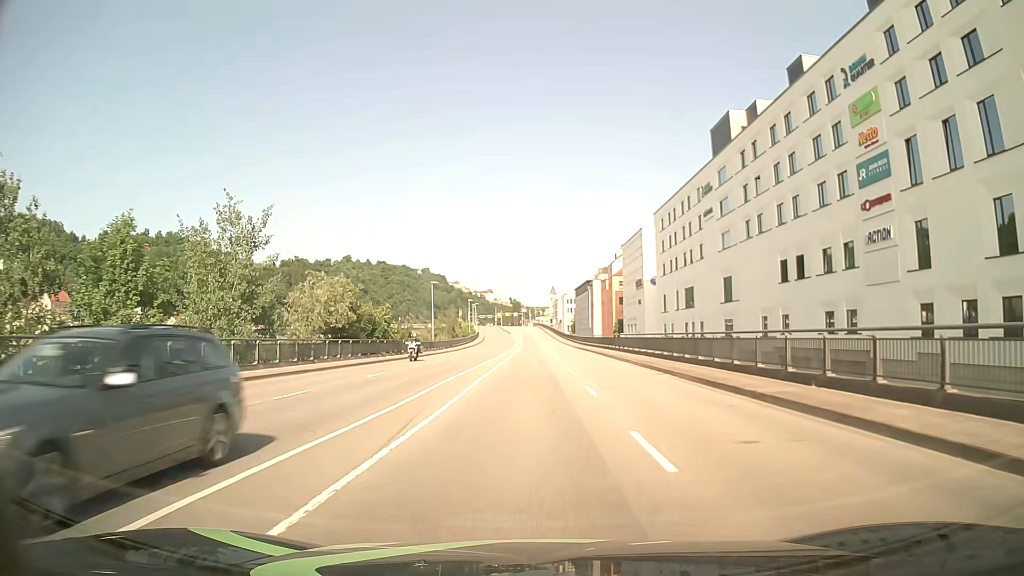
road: primary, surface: asphalt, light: Day
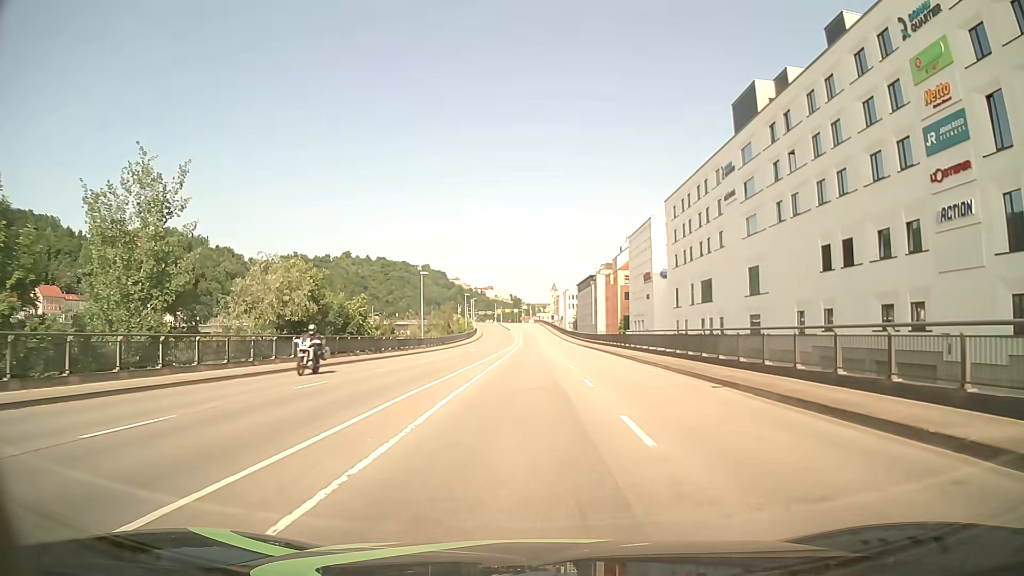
(0.0, +7.6) m; 0°
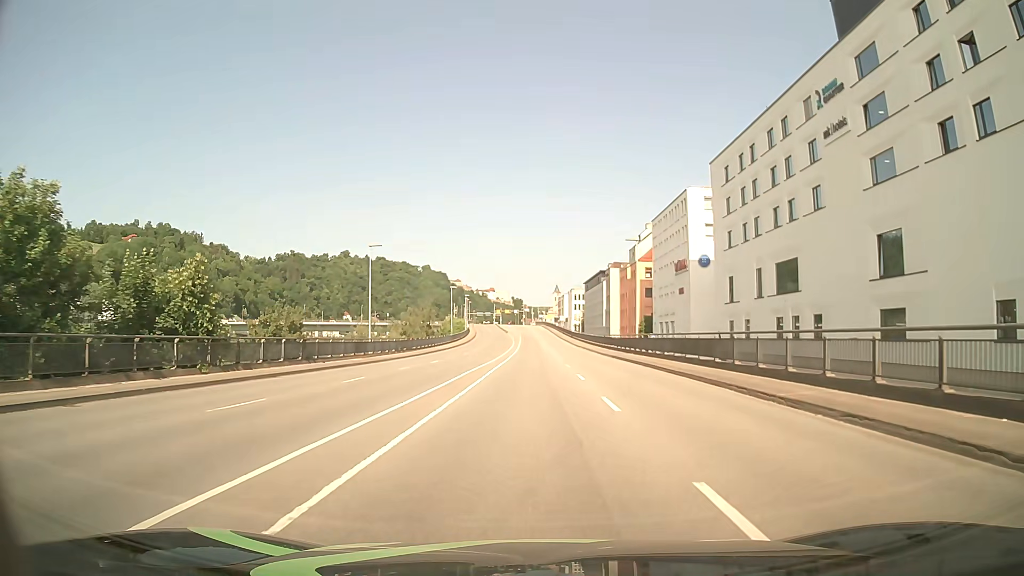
(0.0, +23.0) m; 0°
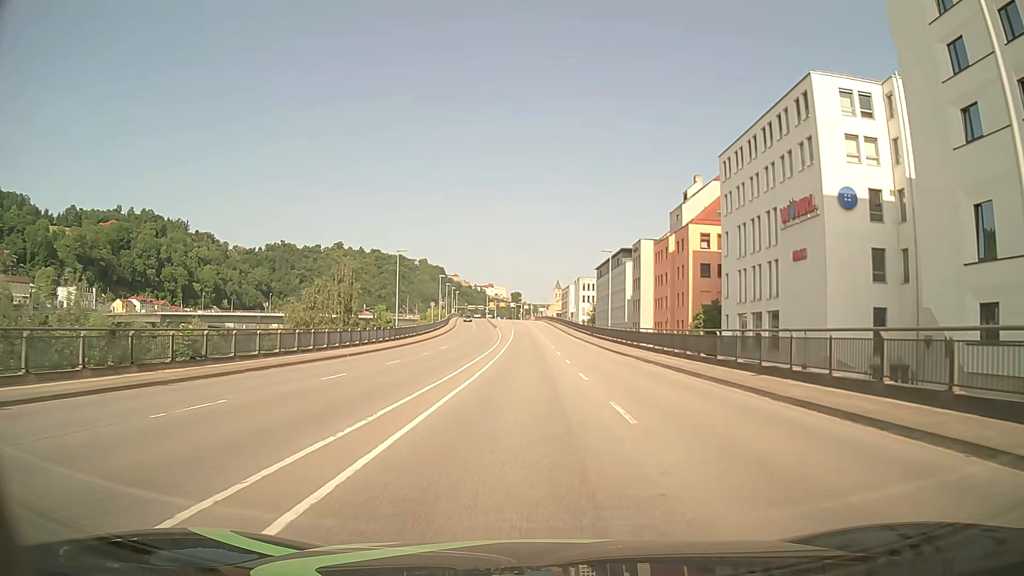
(+0.1, +38.2) m; 0°
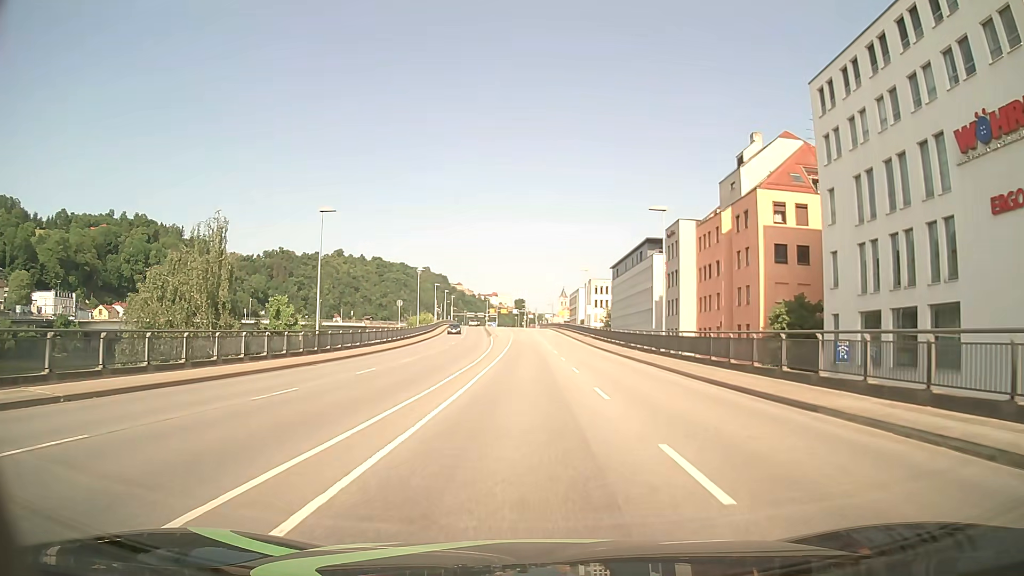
(-0.1, +22.9) m; -1°
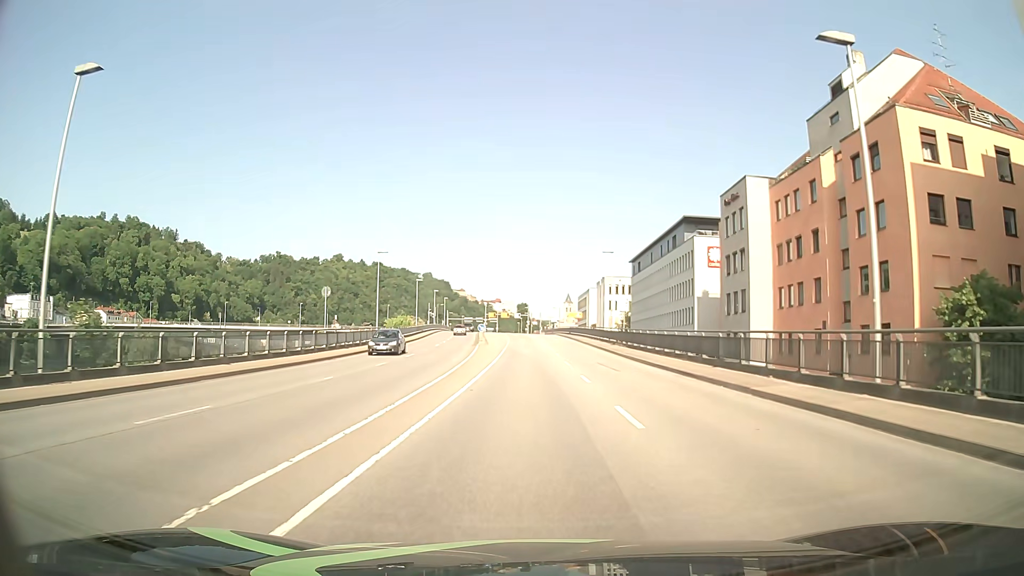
(0.0, +22.7) m; 0°
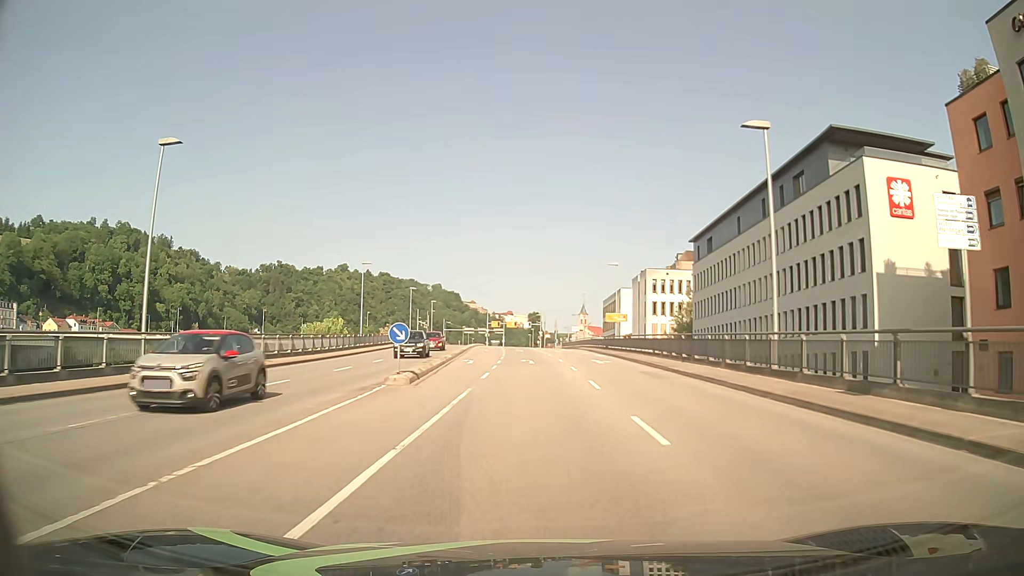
(-0.2, +37.5) m; -1°
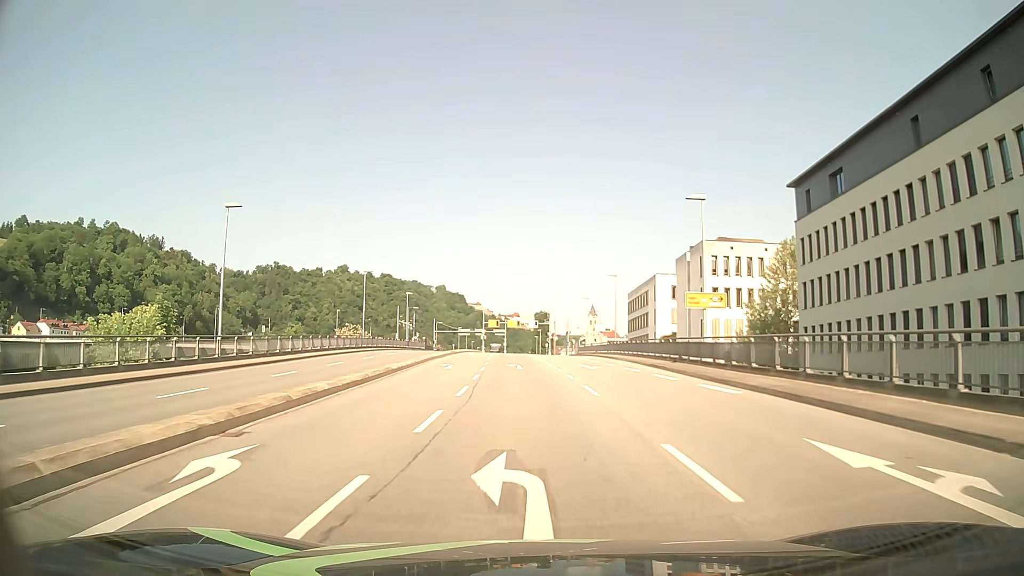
(-0.2, +29.9) m; -1°
(0, +10) (0, +20) (-1, +30) (-1, +40) (-1, +50) (-2, +60) (-2, +70) (-3, +80) (-3, +90) (-3, +100) m
